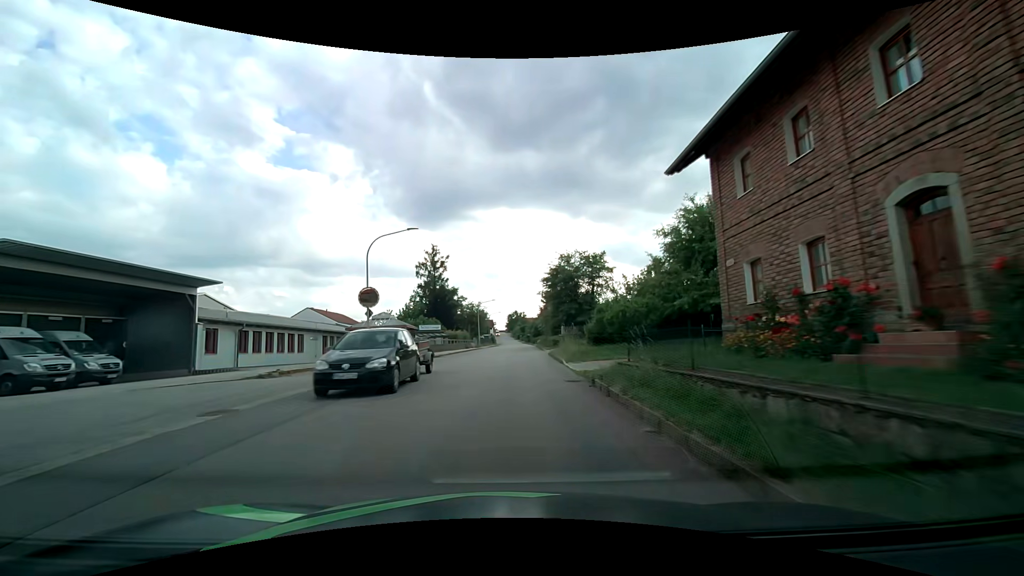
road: tertiary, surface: asphalt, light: Day
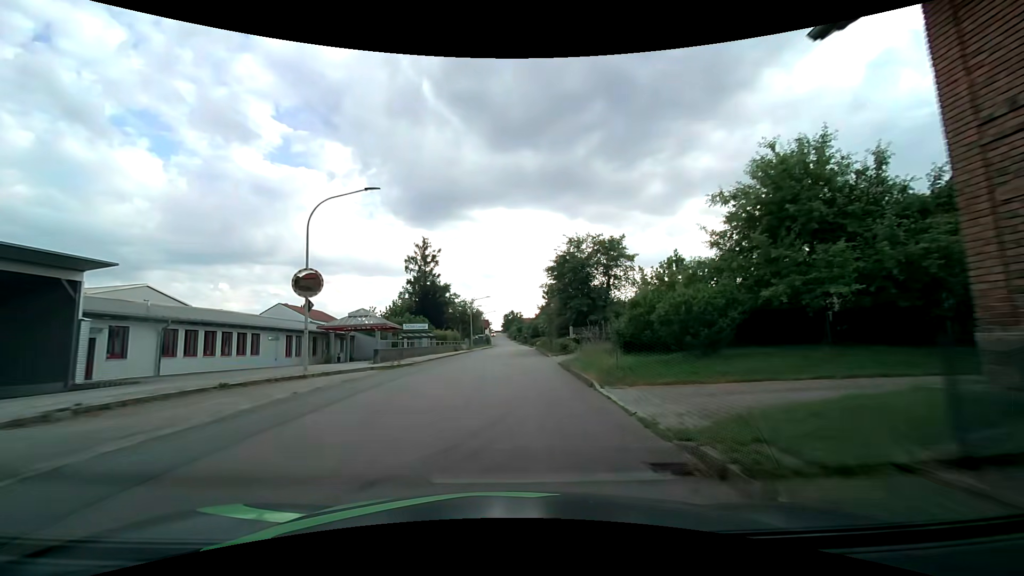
(0.0, +8.0) m; 0°
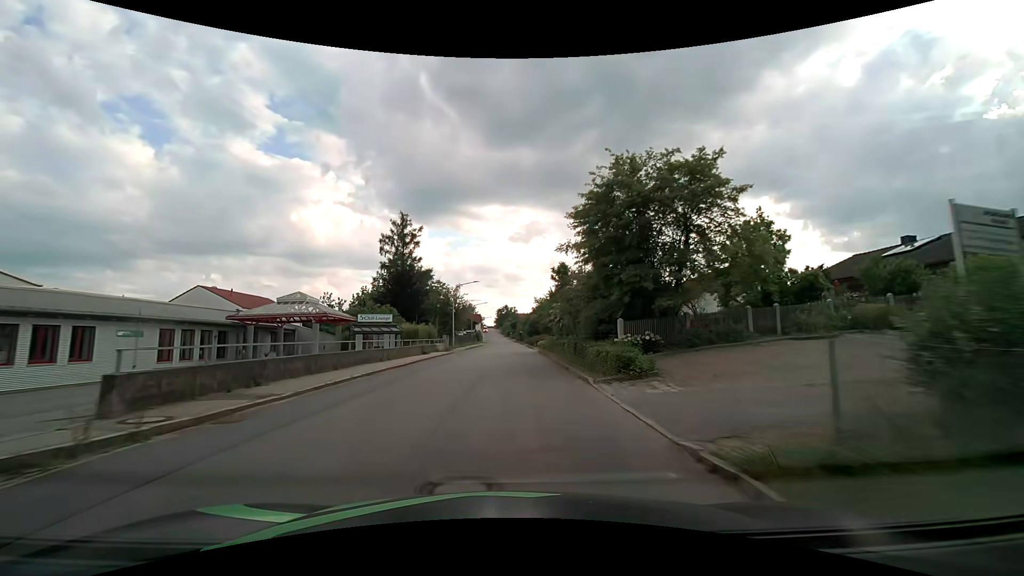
(+0.1, +16.0) m; +1°
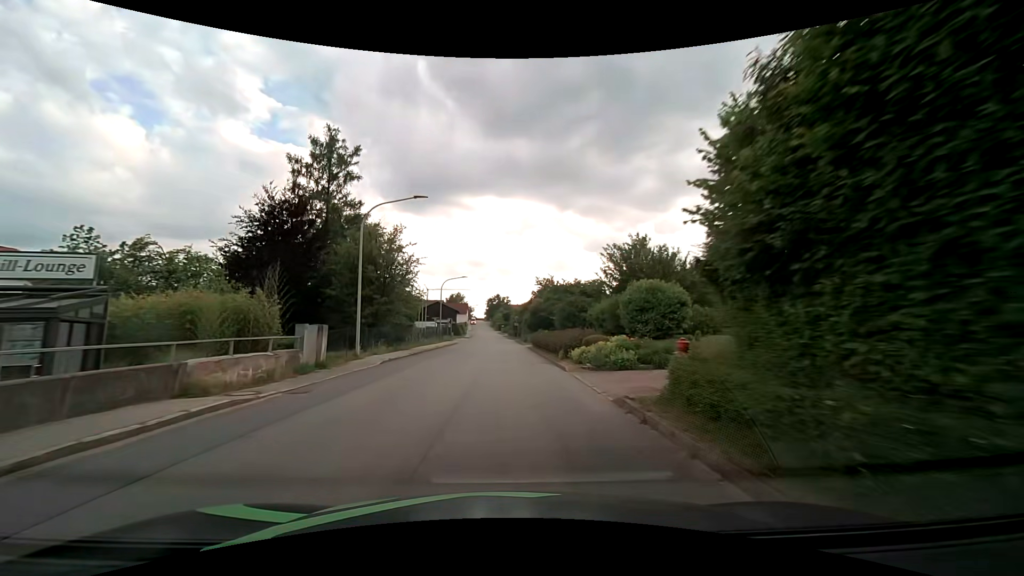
(+0.4, +32.2) m; +1°
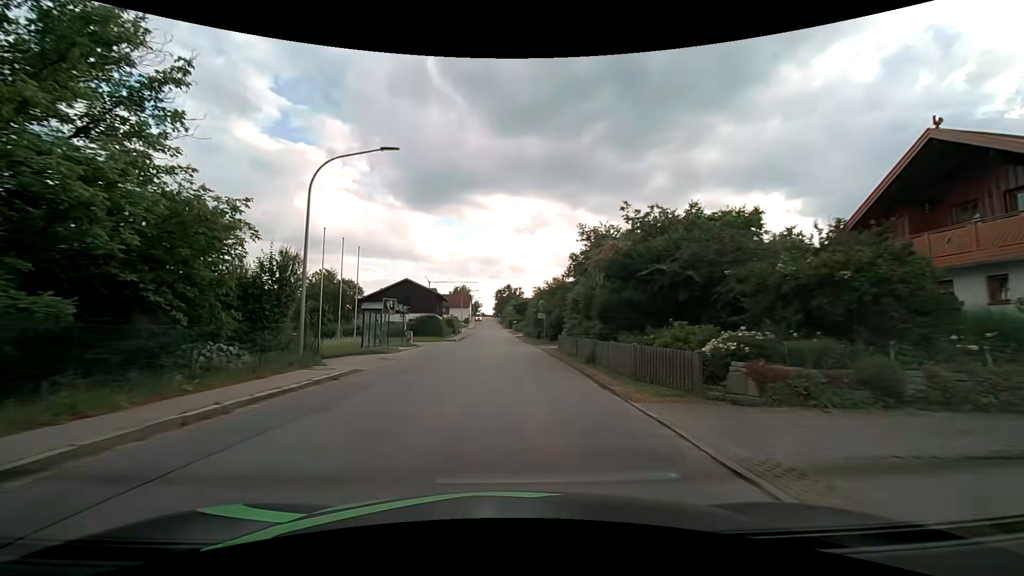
(-0.4, +40.1) m; -1°
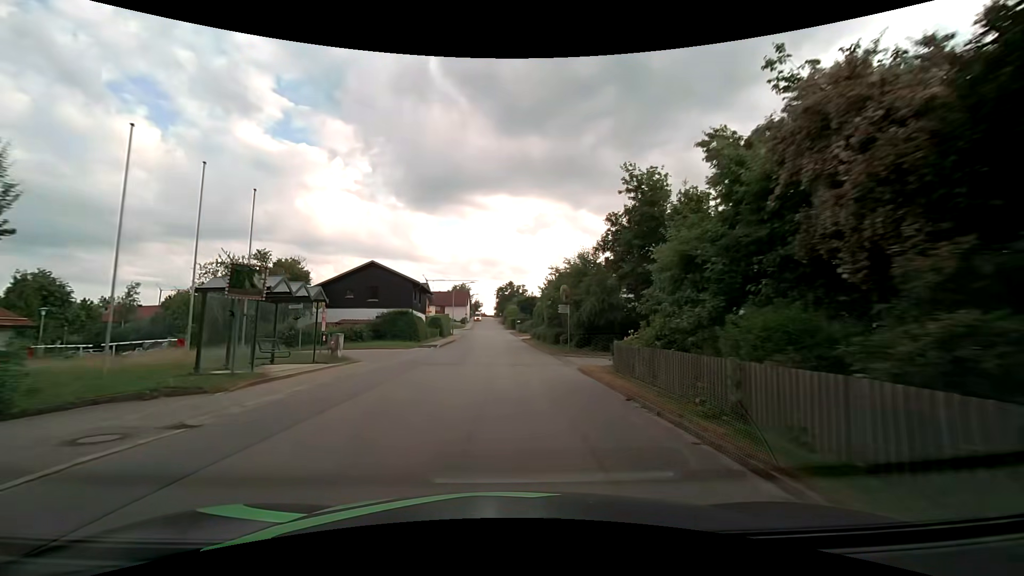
(-0.1, +16.0) m; 0°
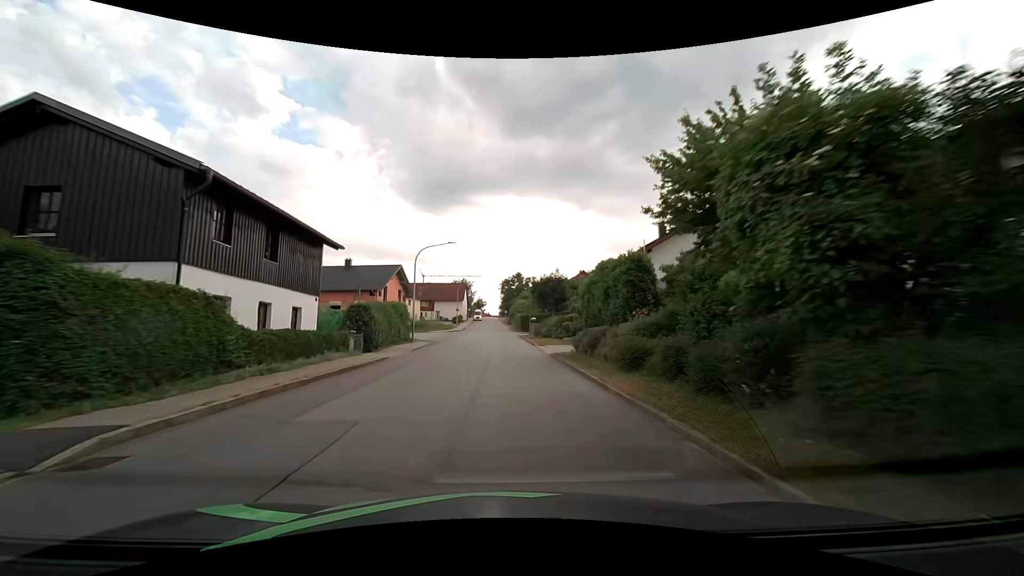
(-0.1, +31.8) m; -1°
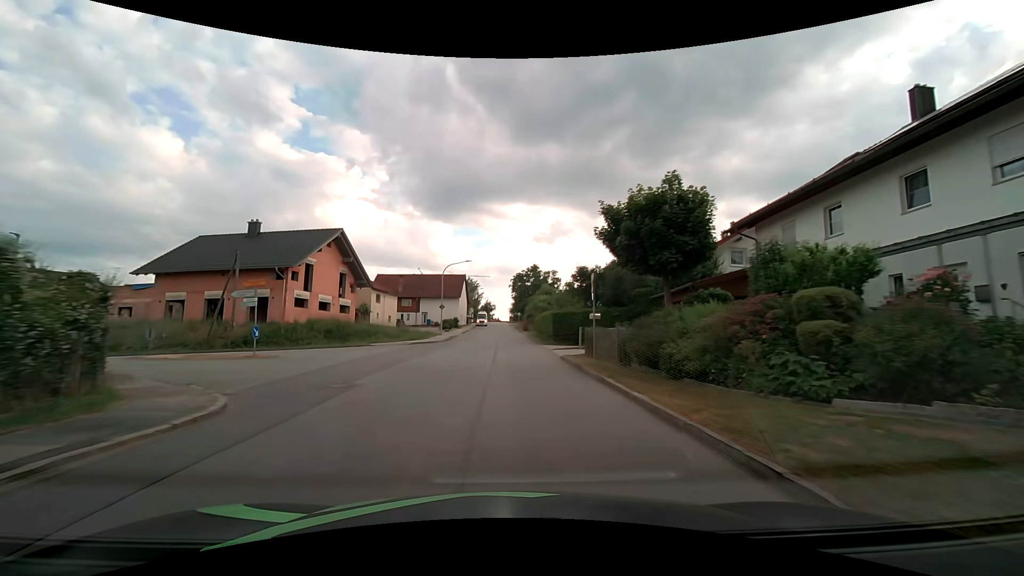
(-0.4, +31.3) m; -1°
(0, +10) (0, +20) (0, +30) (0, +40) (0, +50) (0, +60) (0, +70) (-1, +80) (-1, +90) (-1, +100) m
